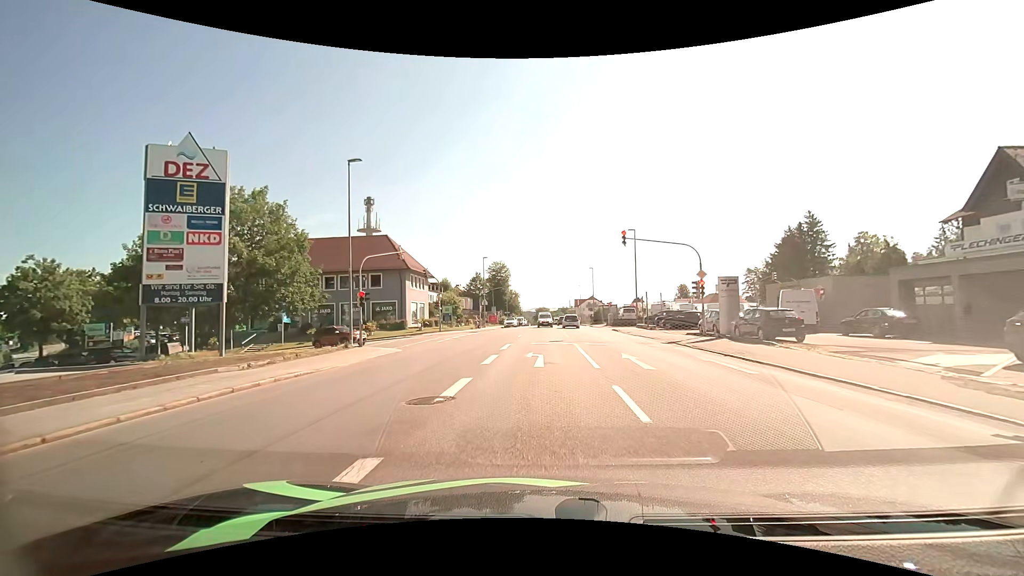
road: tertiary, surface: asphalt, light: Day
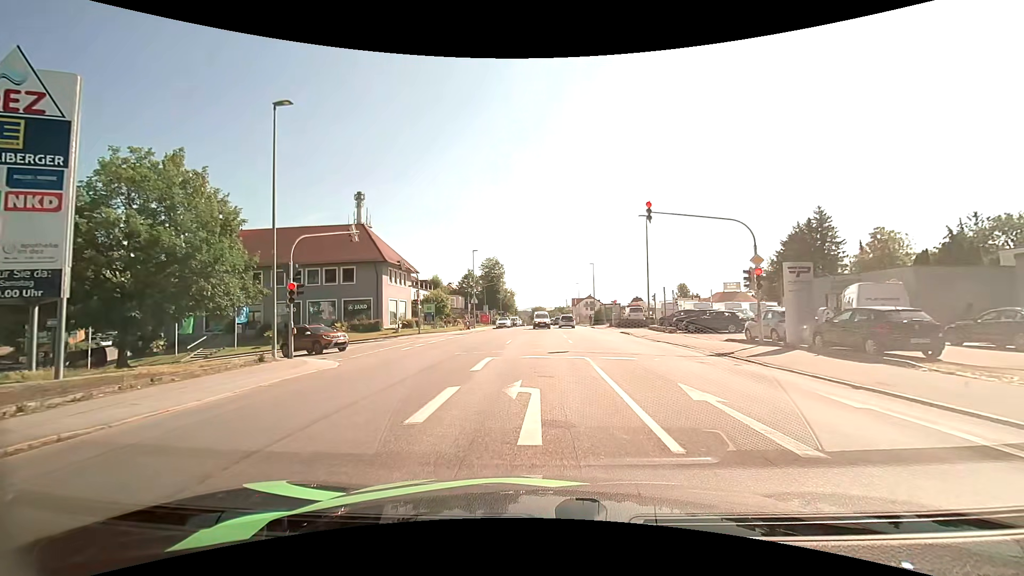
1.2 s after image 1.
(0.0, +7.2) m; 0°
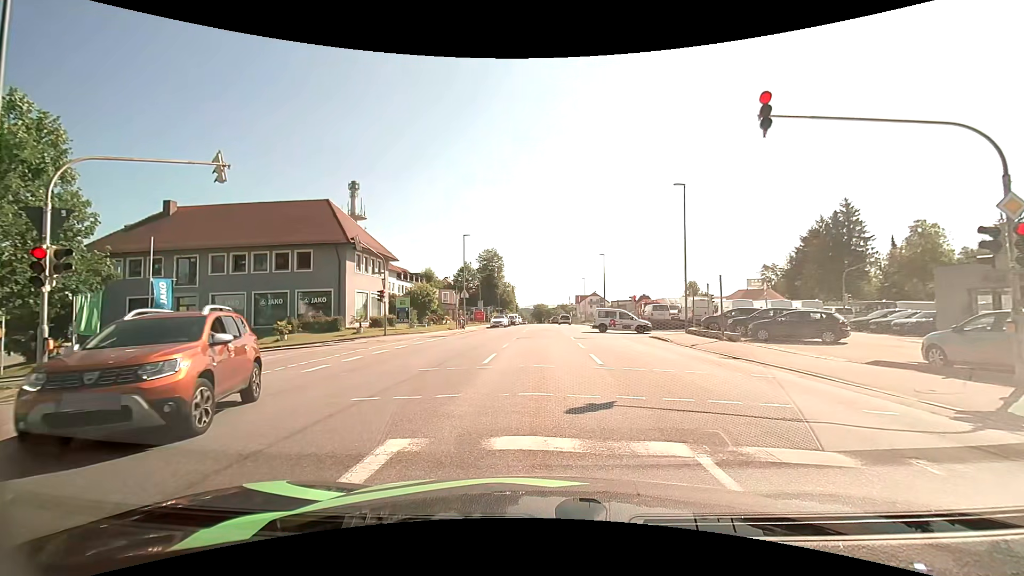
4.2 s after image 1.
(0.0, +10.0) m; -3°
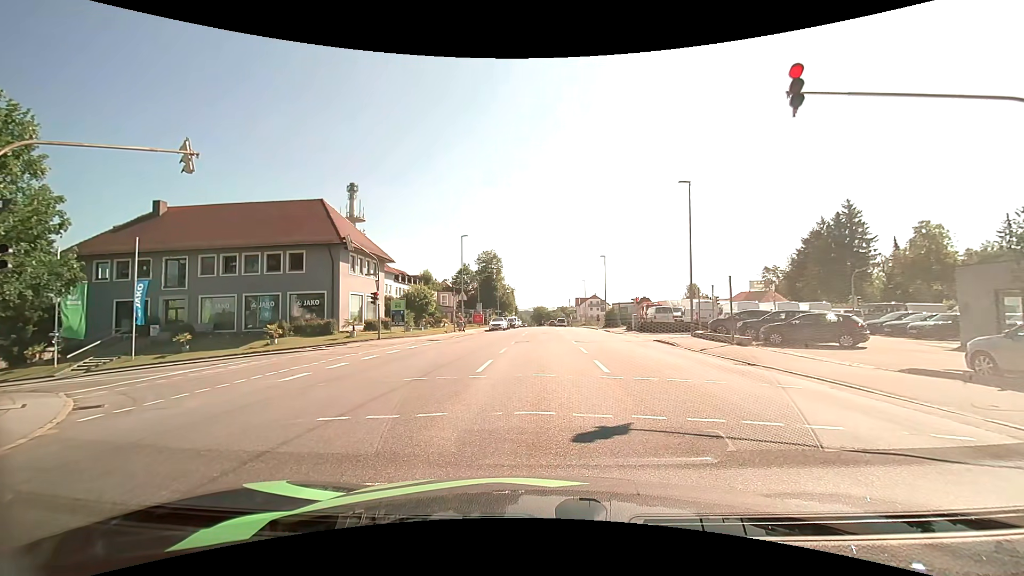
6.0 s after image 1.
(0.0, +1.2) m; 0°
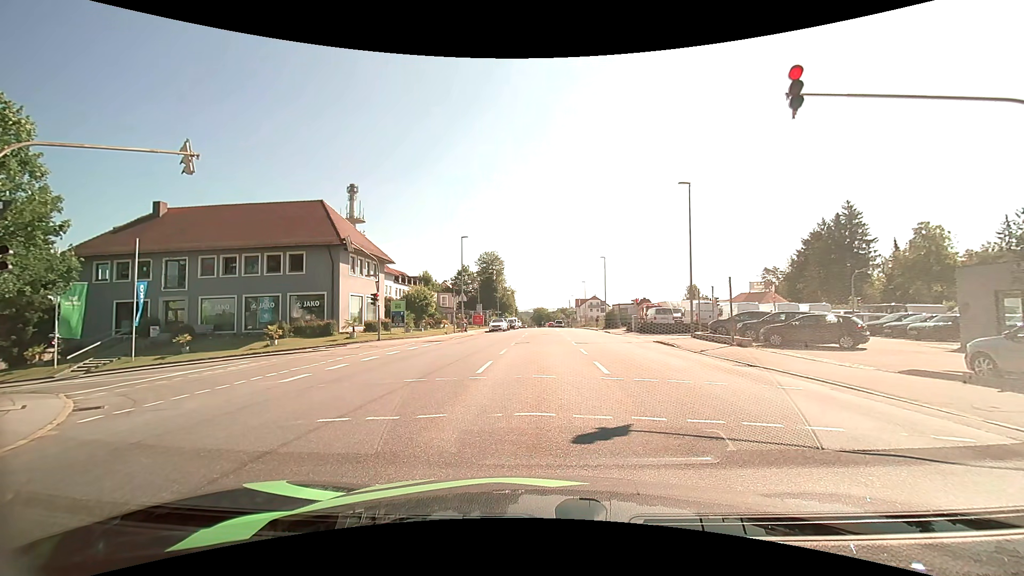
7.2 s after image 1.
(0.0, +0.1) m; 0°
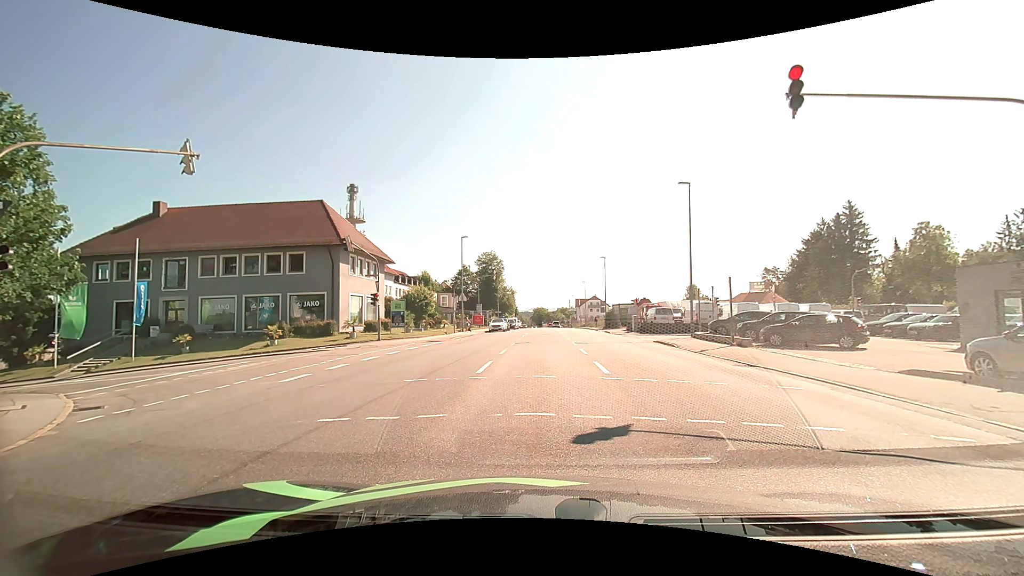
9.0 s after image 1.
(0.0, 0.0) m; 0°
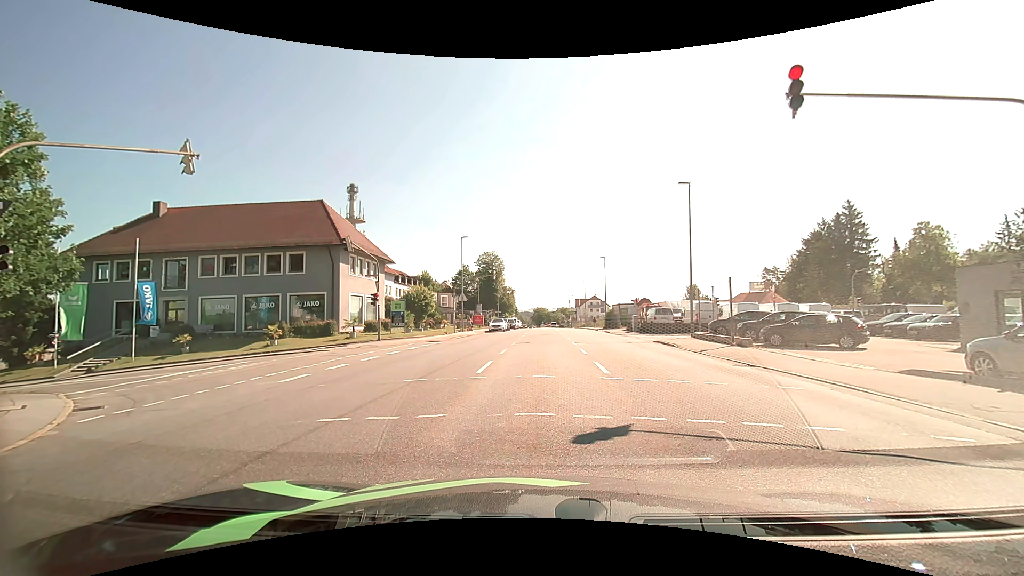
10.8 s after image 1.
(0.0, 0.0) m; 0°
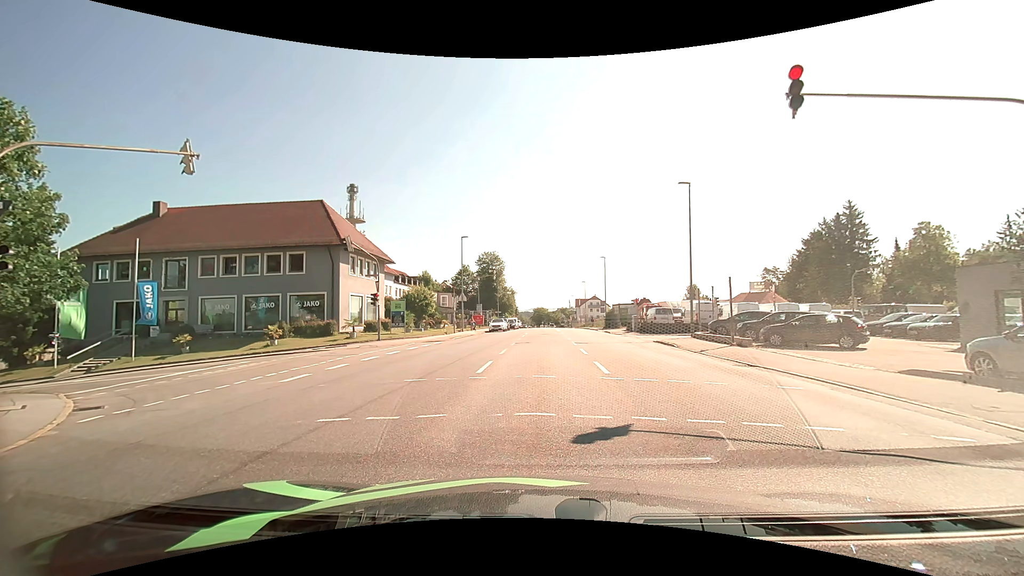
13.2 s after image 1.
(0.0, 0.0) m; 0°
